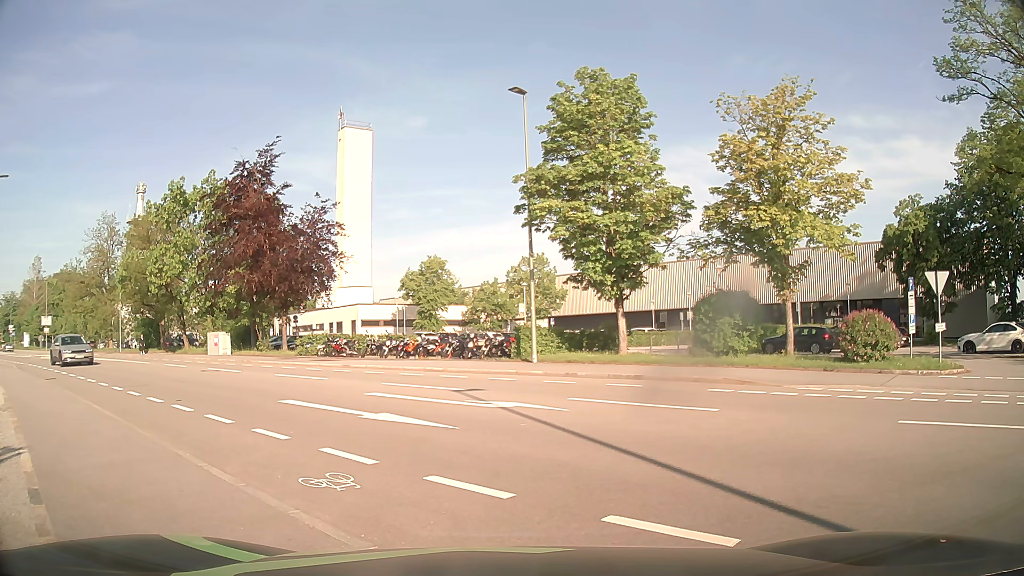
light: Day
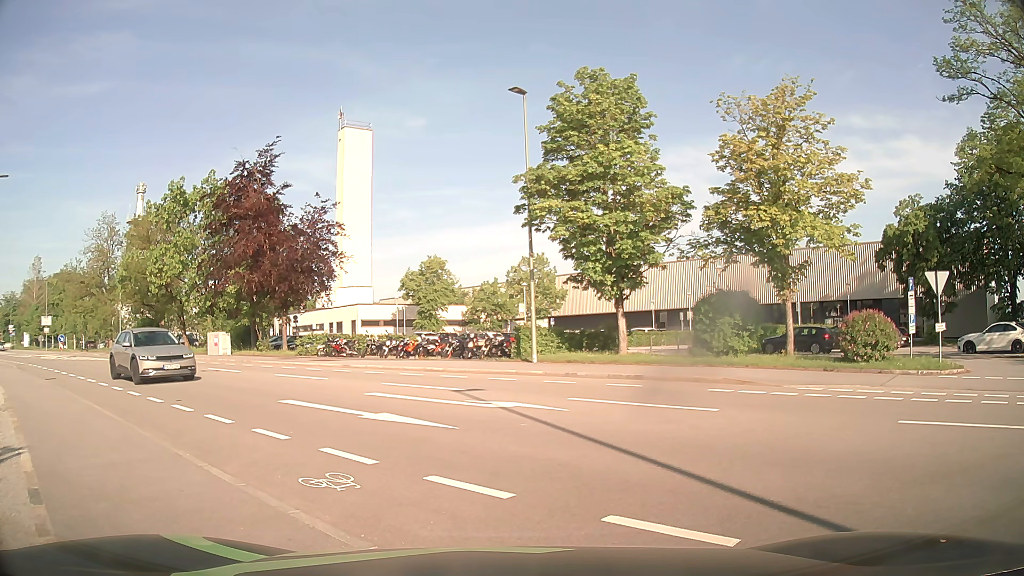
(0.0, 0.0) m; 0°
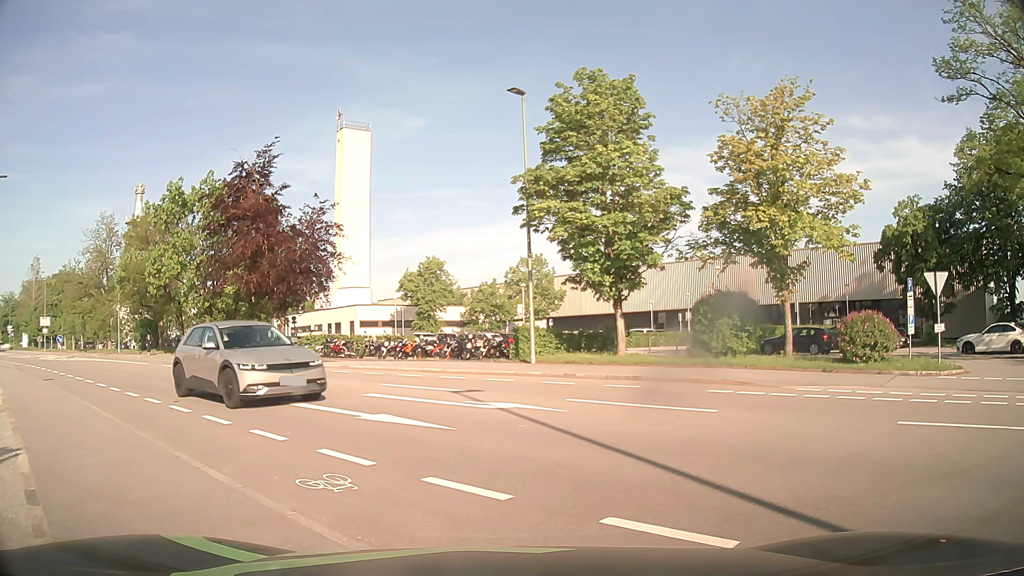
(0.0, 0.0) m; 0°
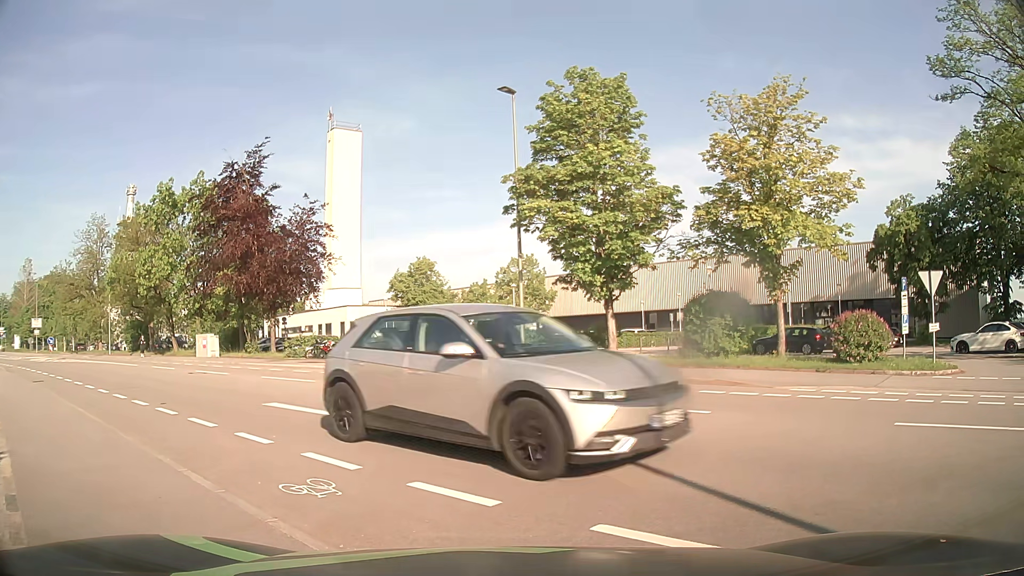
(0.0, +0.2) m; 0°
